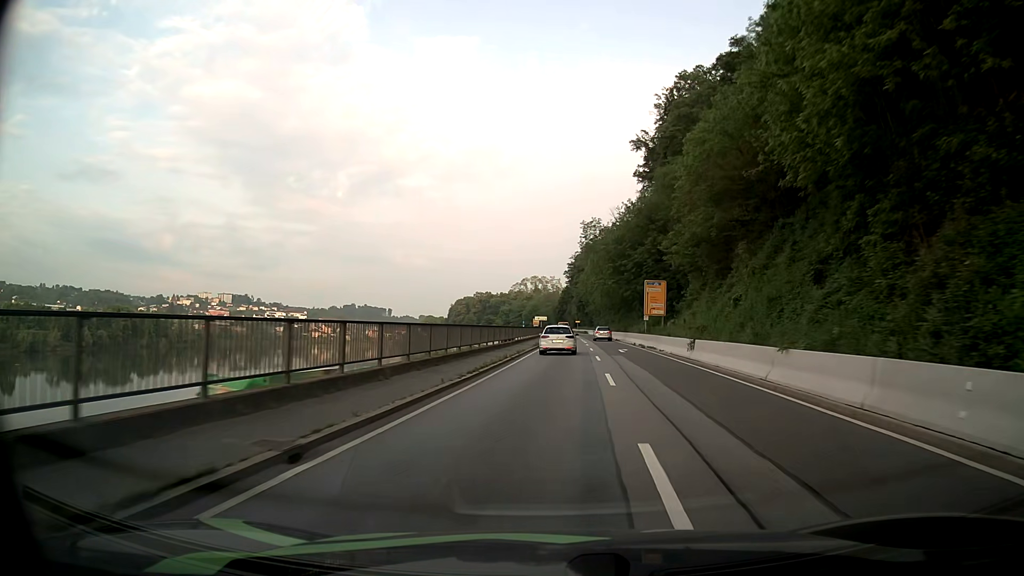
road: primary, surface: asphalt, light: Day
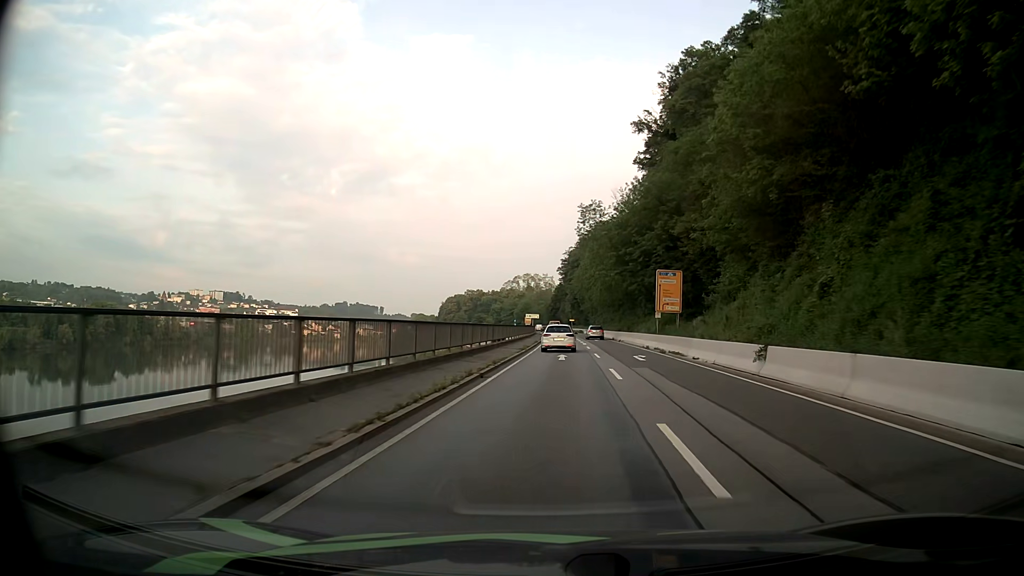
(0.0, +10.5) m; +1°
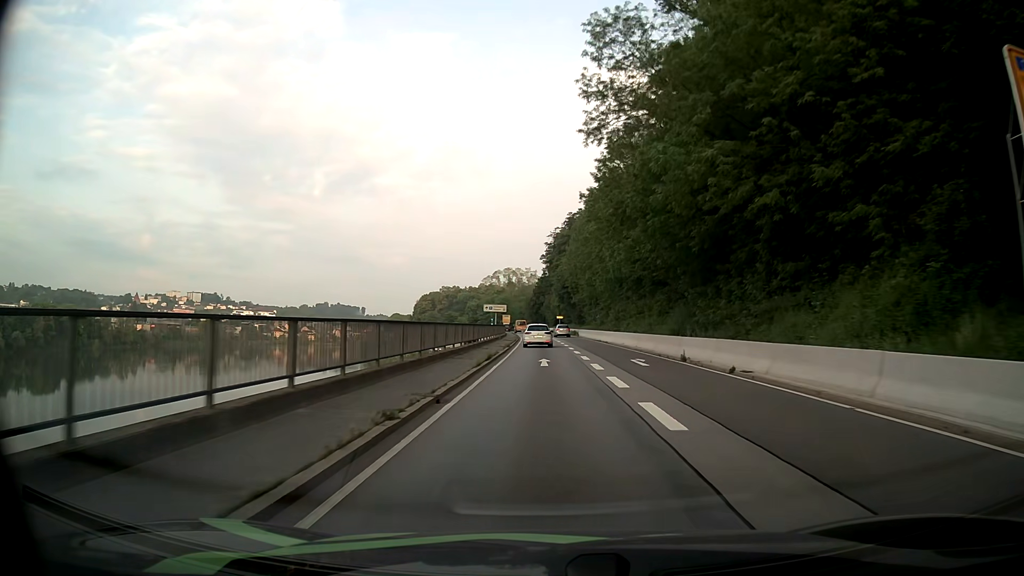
(+0.9, +43.3) m; +1°
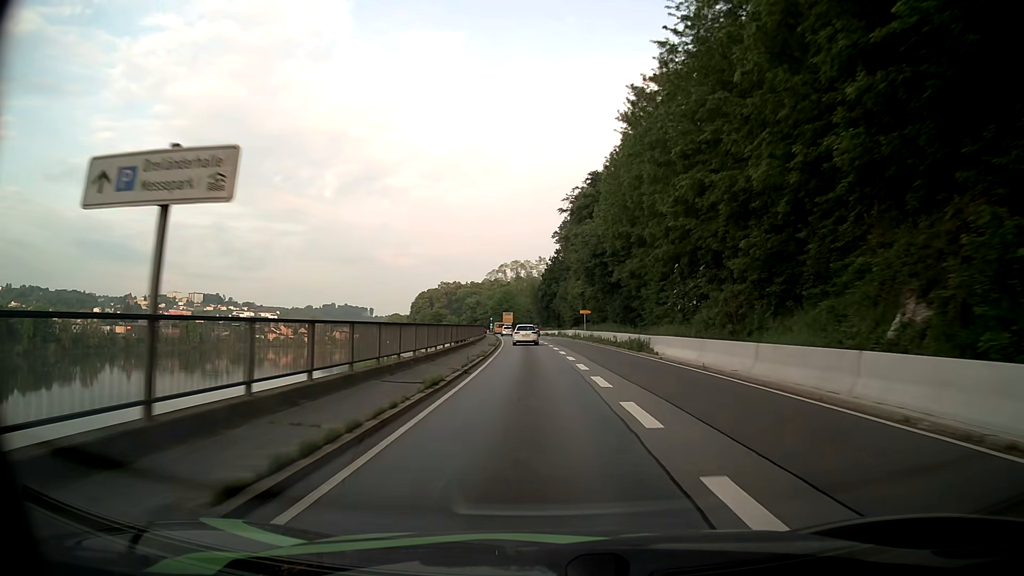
(-0.4, +54.0) m; -1°
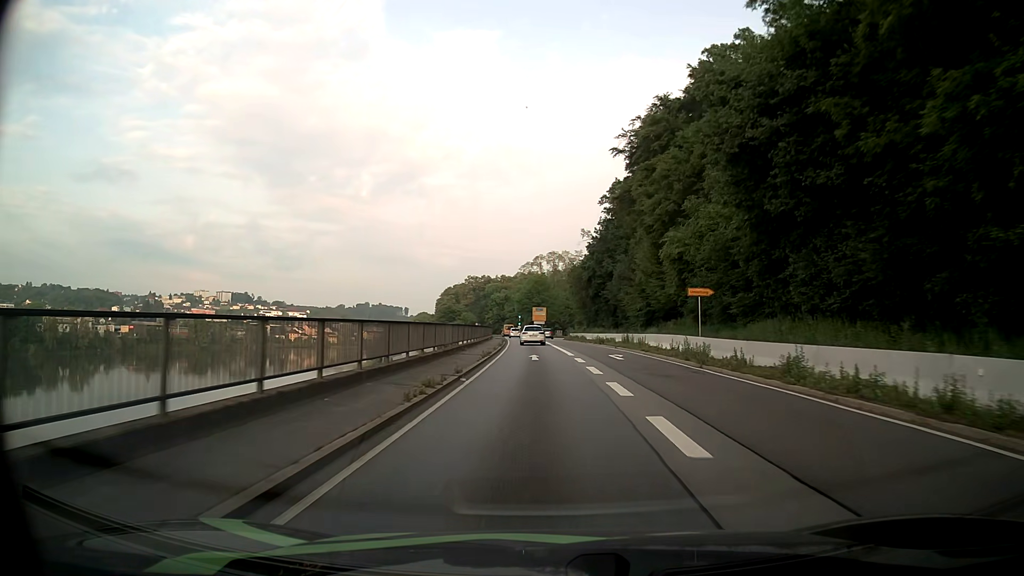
(-1.0, +44.1) m; -3°
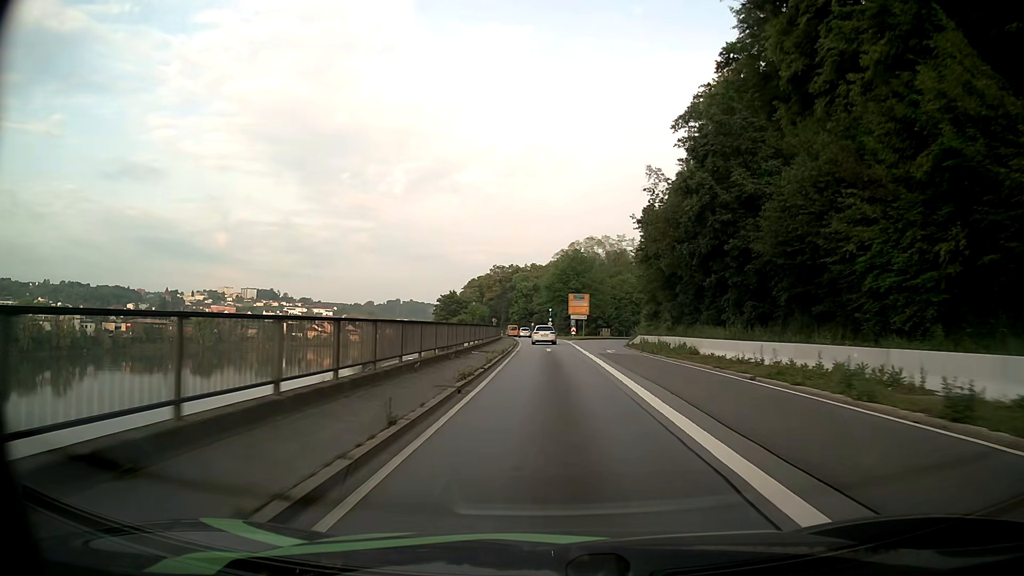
(-1.1, +43.2) m; -3°
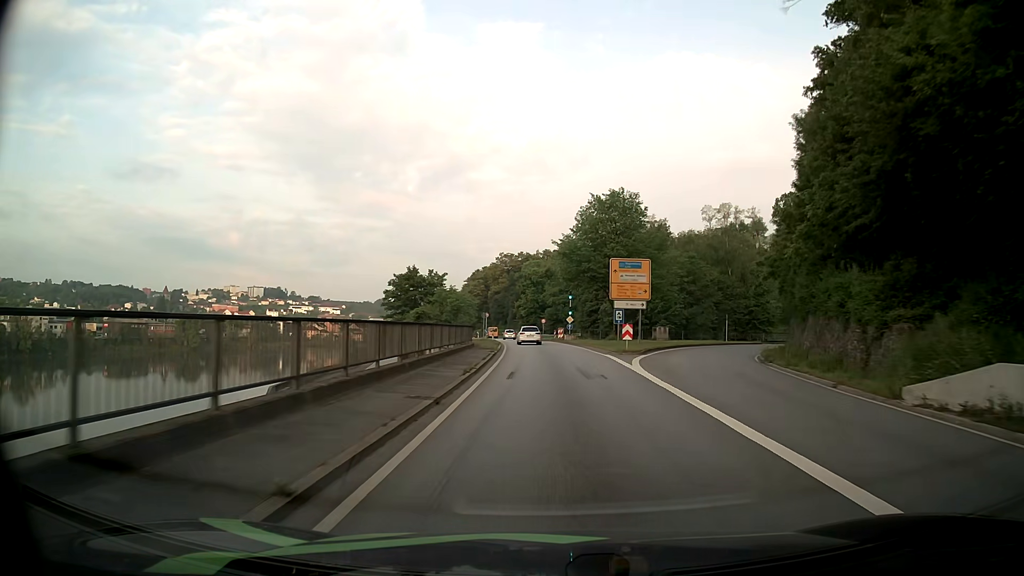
(-0.2, +41.8) m; -1°
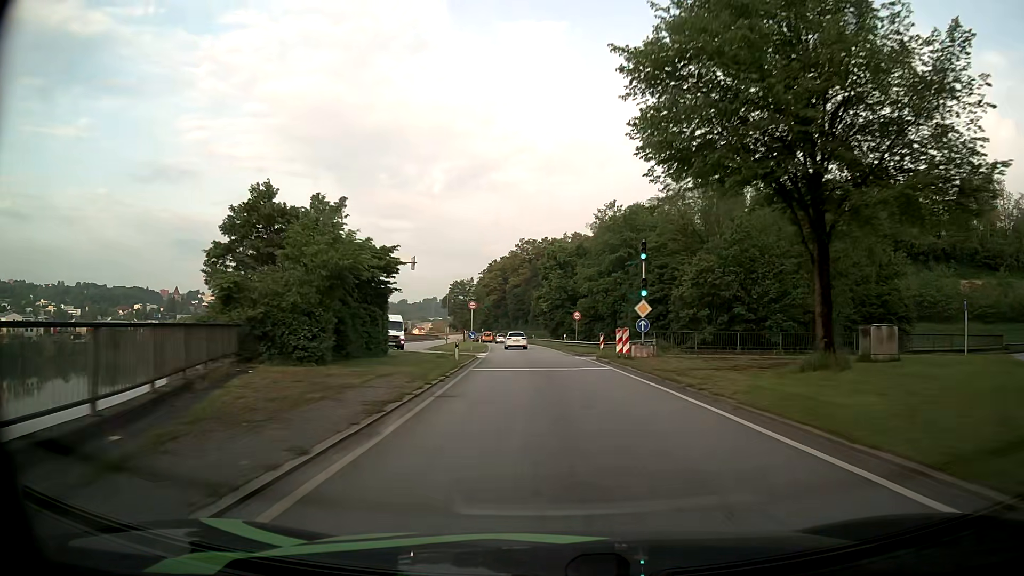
(-0.5, +41.1) m; -2°
(0, +10) (0, +20) (-1, +30) (-2, +40) (-2, +50) (-3, +60) (-4, +70) (-5, +80) (-6, +90) (-8, +100) m
